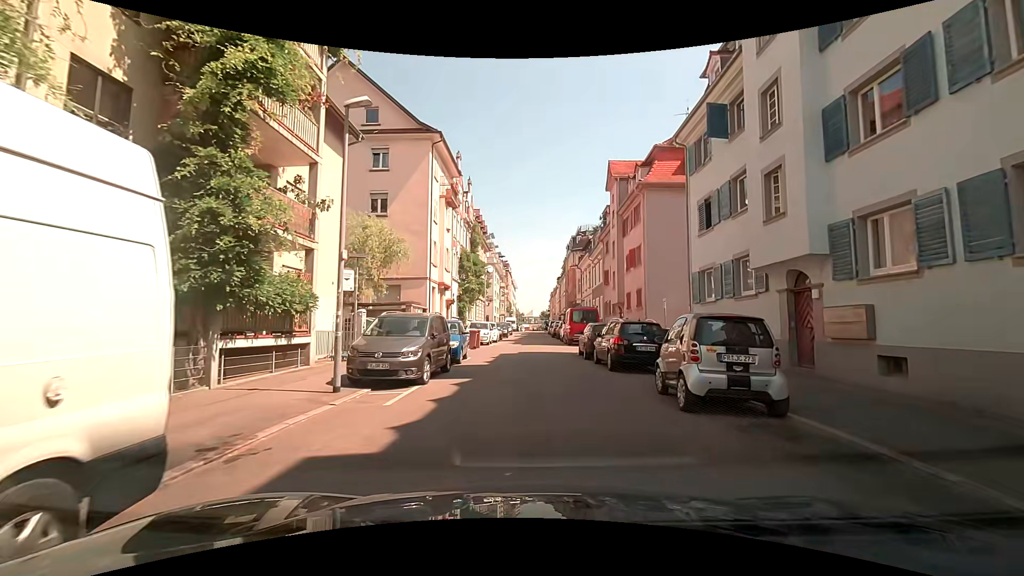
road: residential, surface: asphalt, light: Day
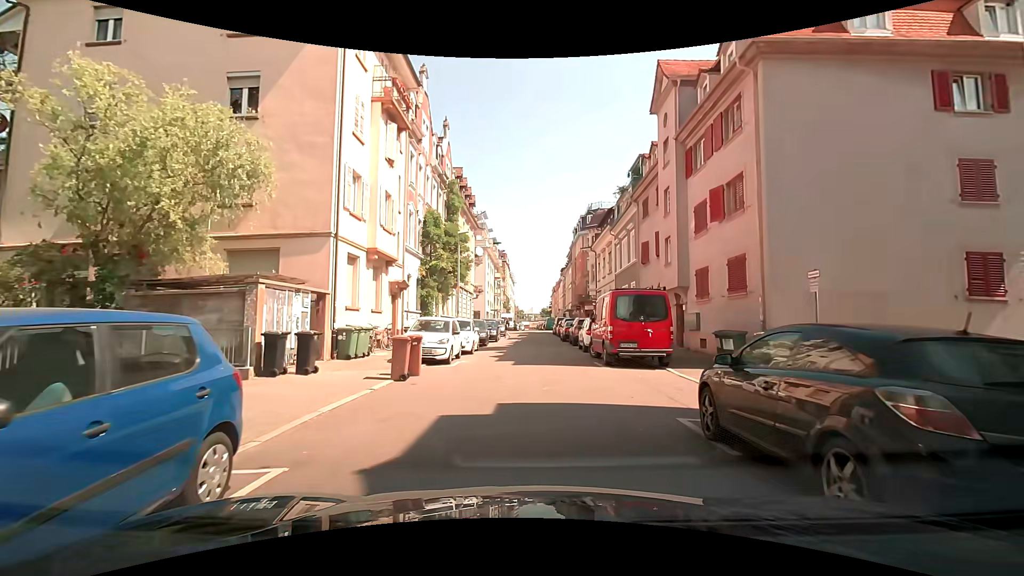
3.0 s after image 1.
(-0.3, +15.4) m; -1°
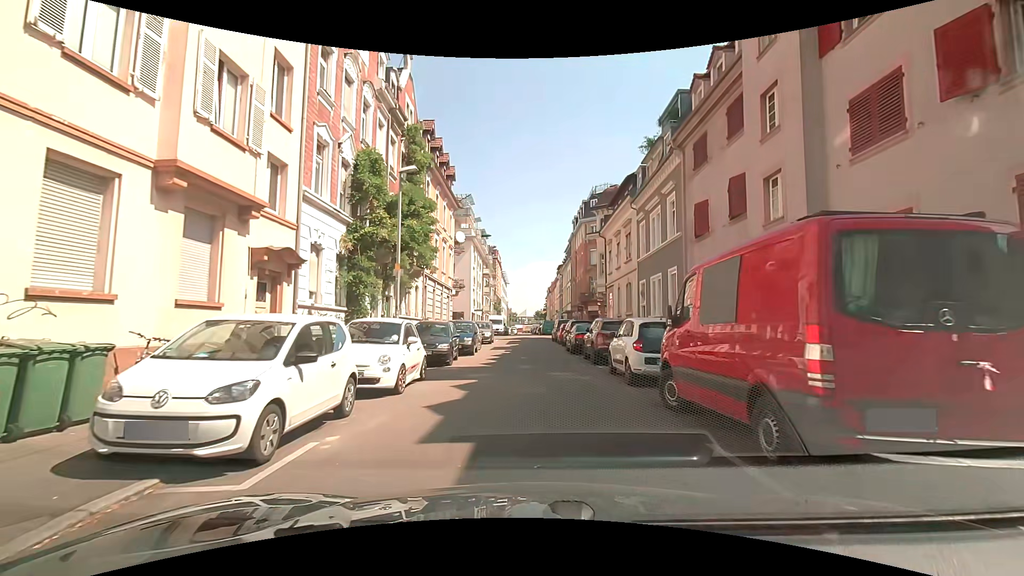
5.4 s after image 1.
(-0.1, +11.1) m; +1°
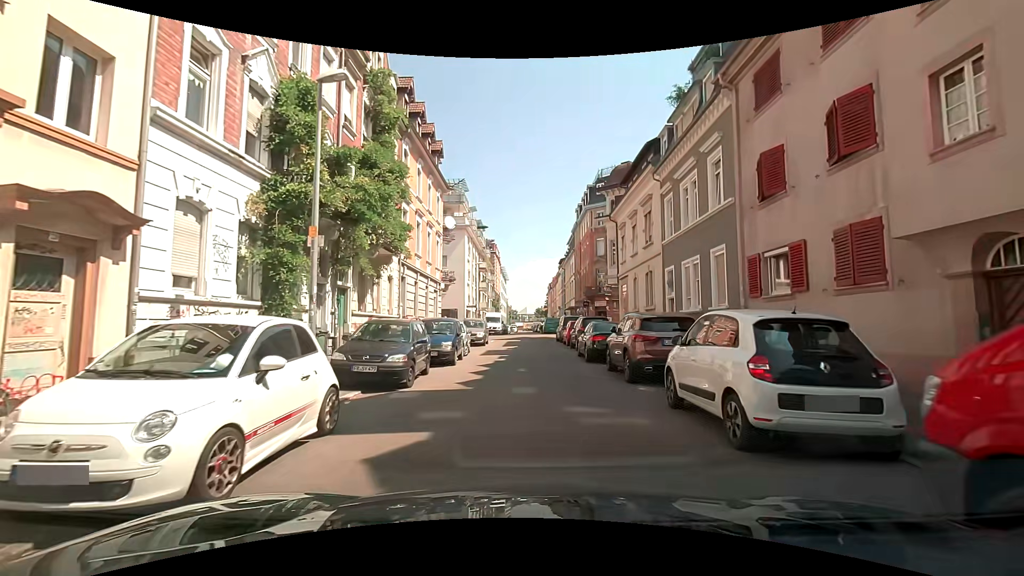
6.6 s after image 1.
(-0.1, +5.8) m; -1°
